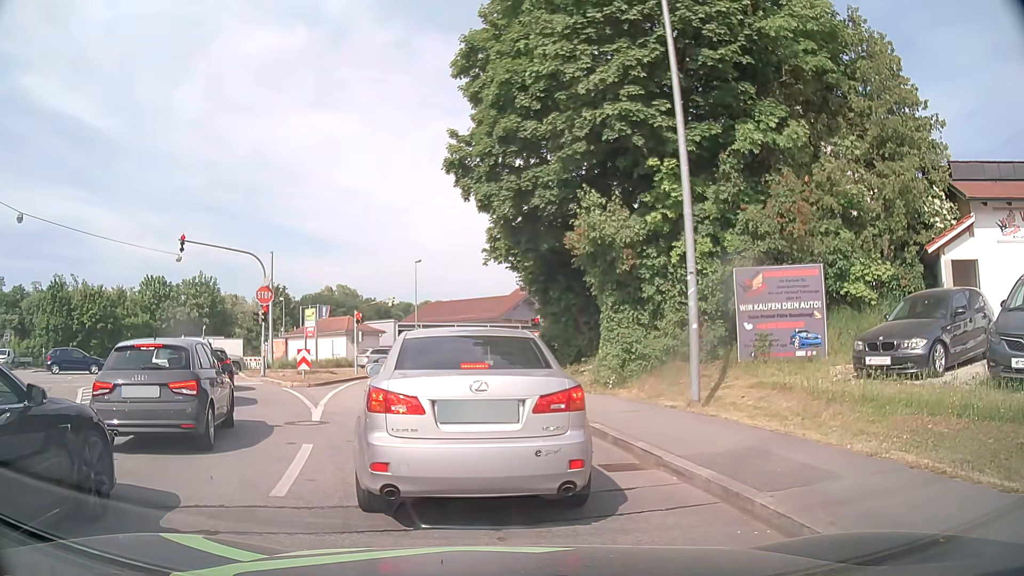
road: tertiary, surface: asphalt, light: Day
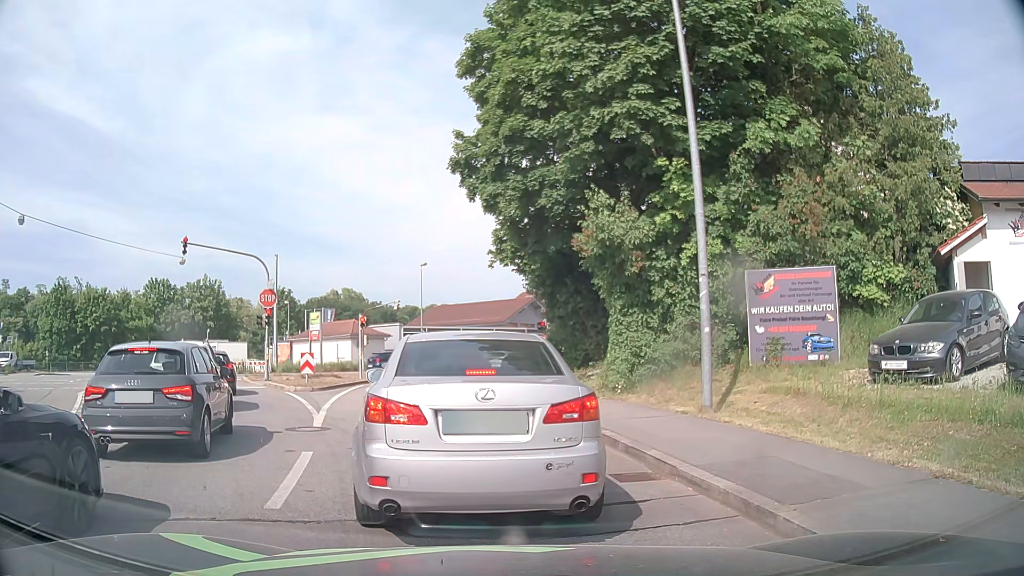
(0.0, +0.4) m; 0°
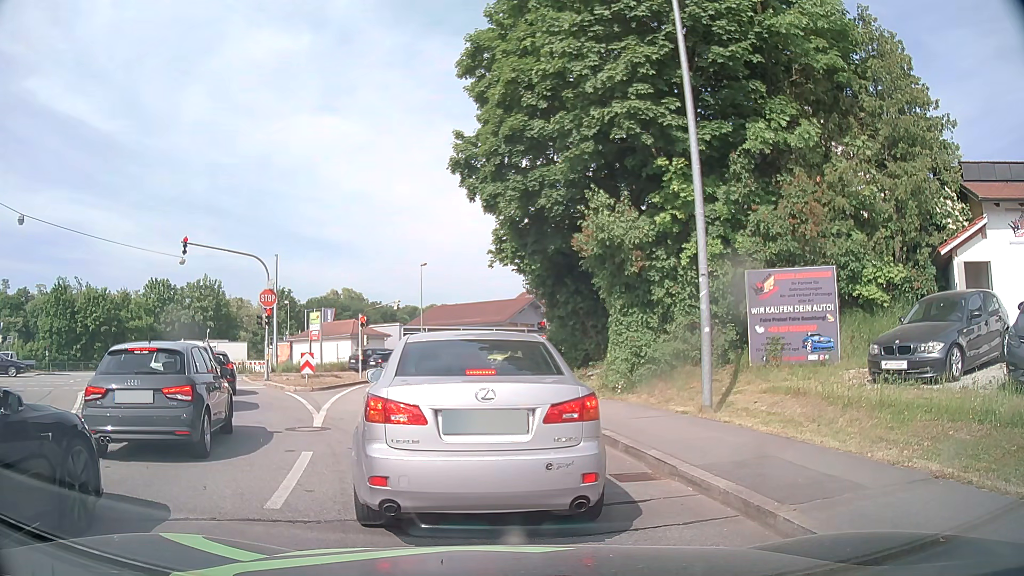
(0.0, 0.0) m; 0°
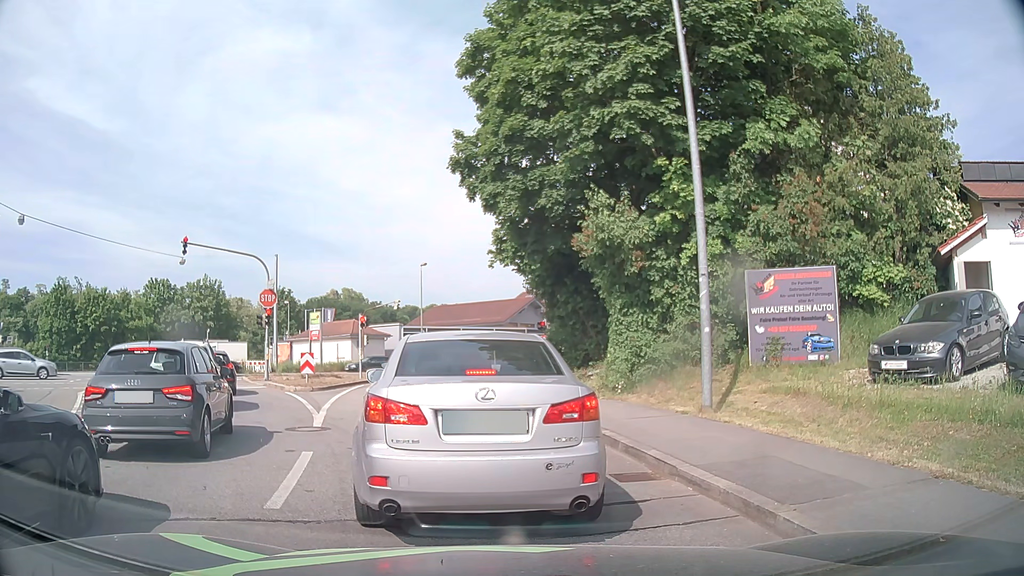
(0.0, 0.0) m; 0°
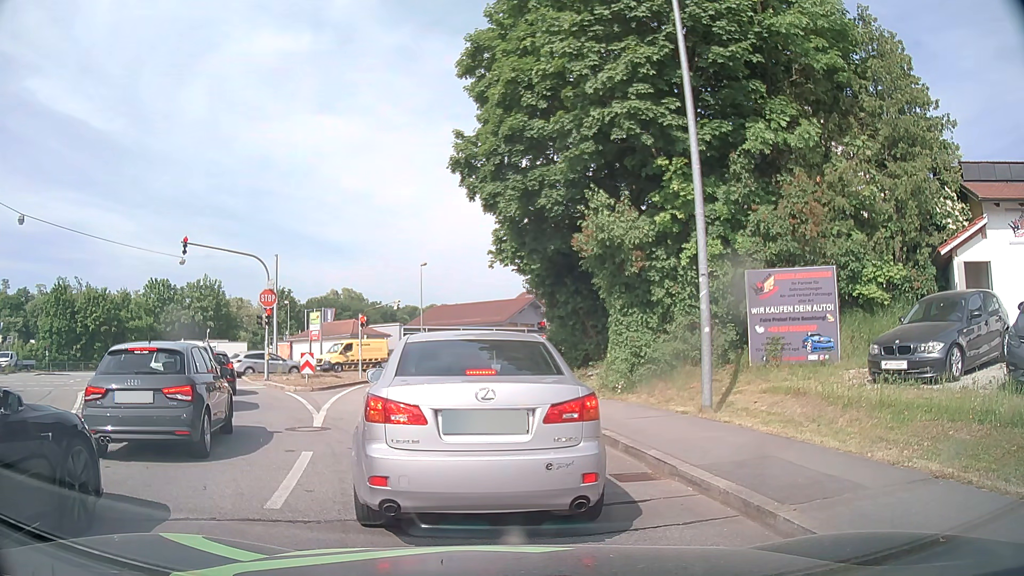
(0.0, 0.0) m; 0°
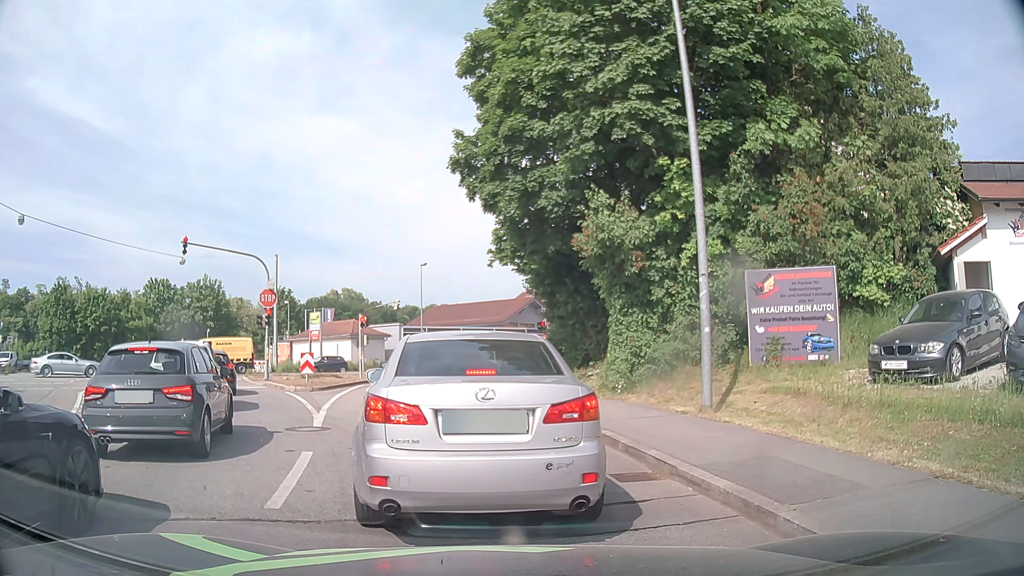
(0.0, 0.0) m; 0°
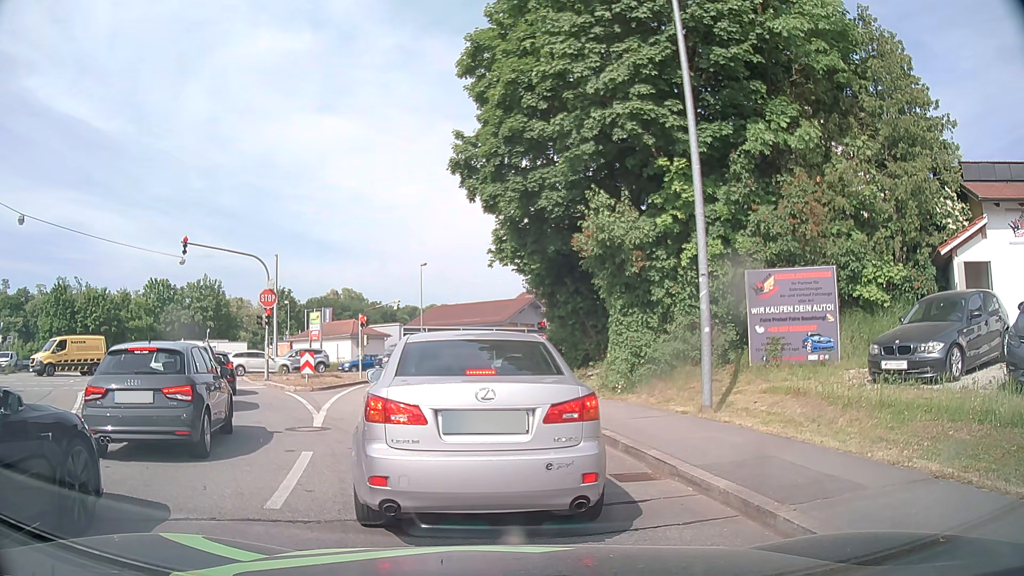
(0.0, 0.0) m; 0°
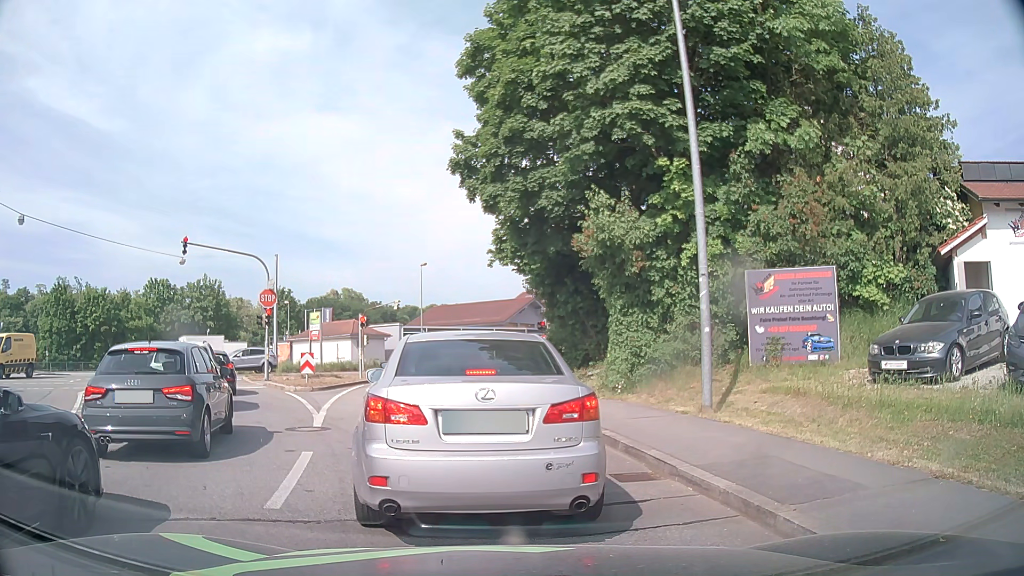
(0.0, 0.0) m; 0°
